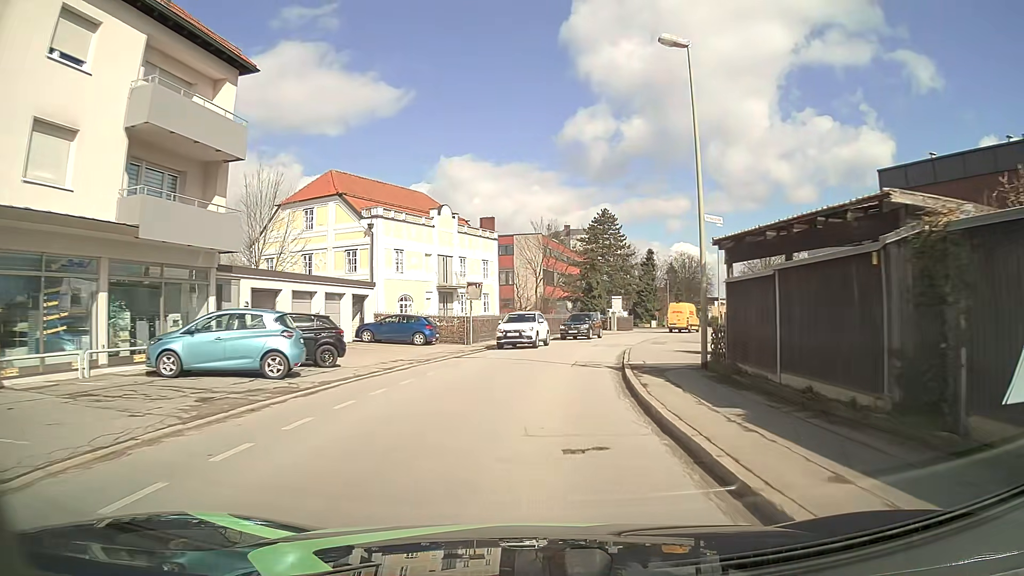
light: Day
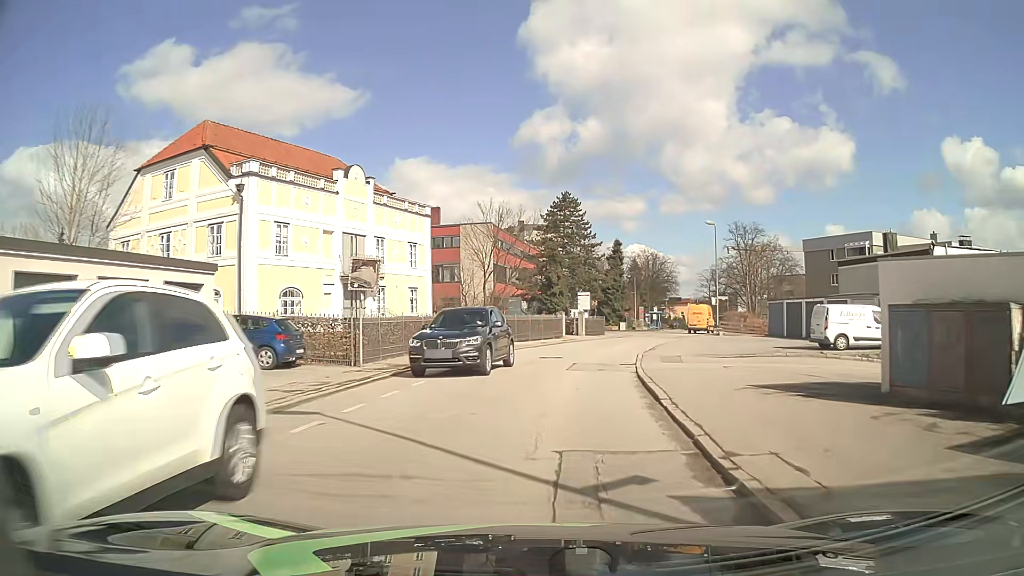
(+0.5, +13.9) m; +4°
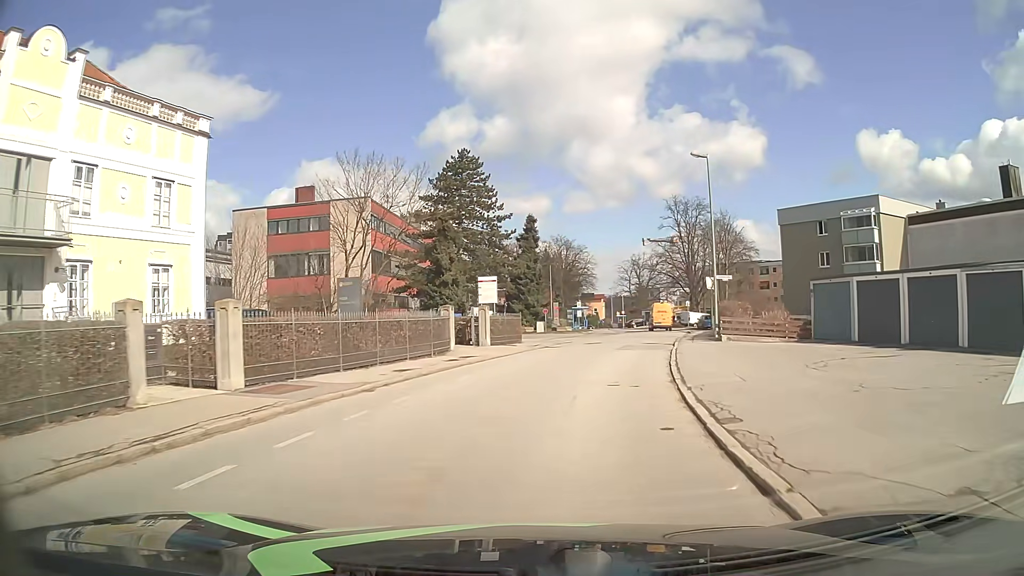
(+1.4, +20.4) m; +8°
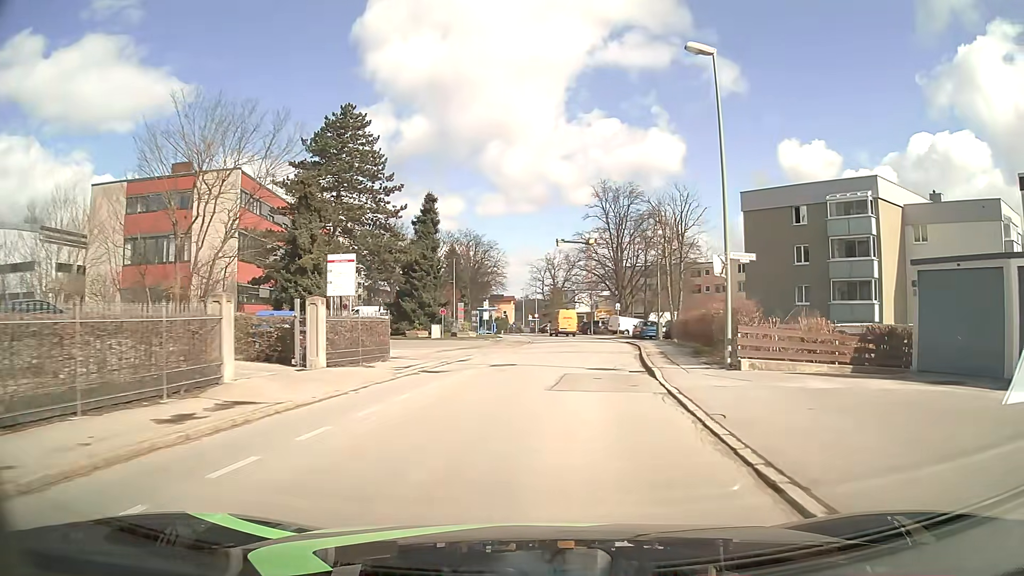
(+0.8, +13.2) m; +7°
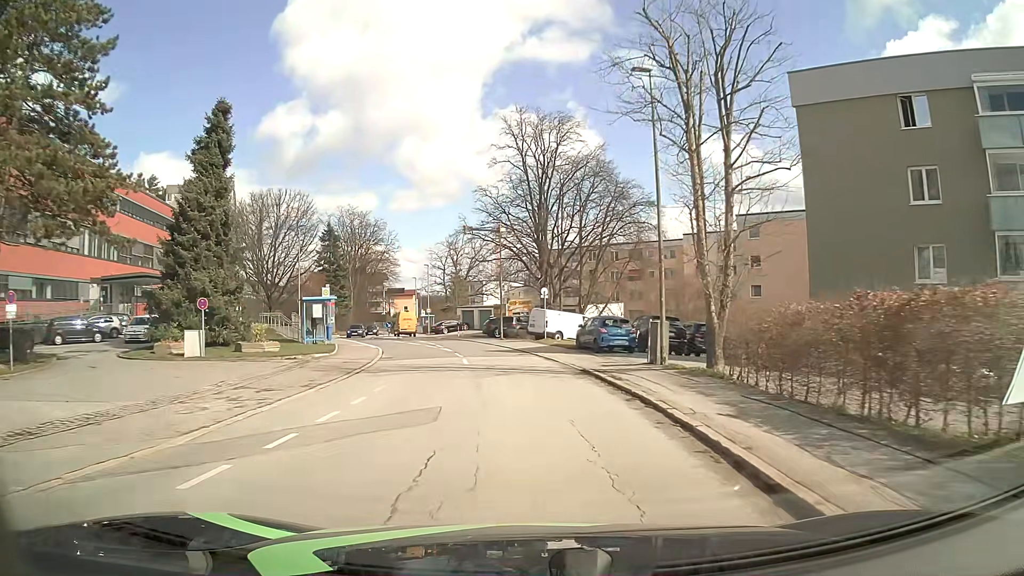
(+2.2, +25.7) m; +8°
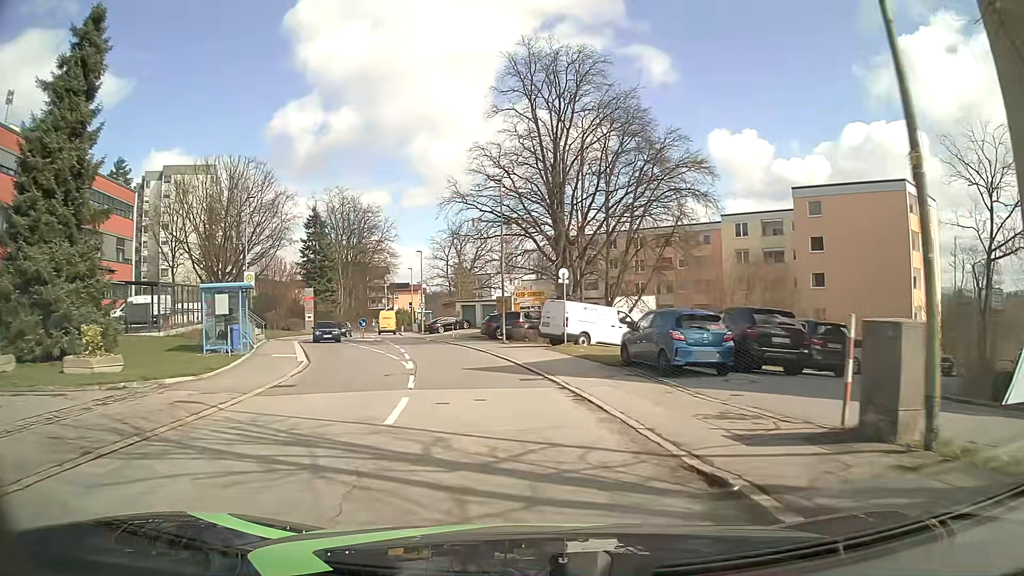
(-0.1, +12.2) m; -1°
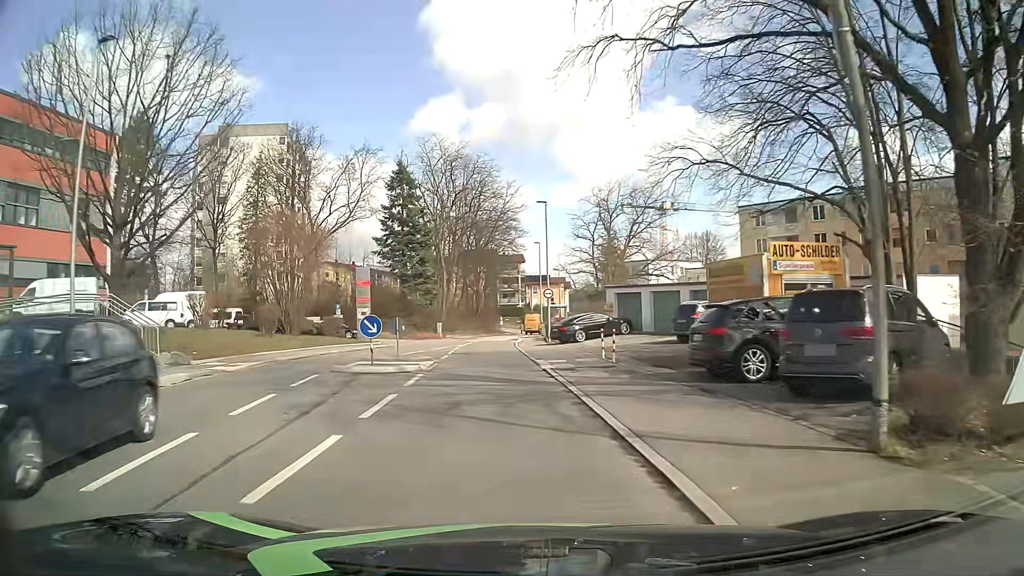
(-3.0, +27.2) m; -12°
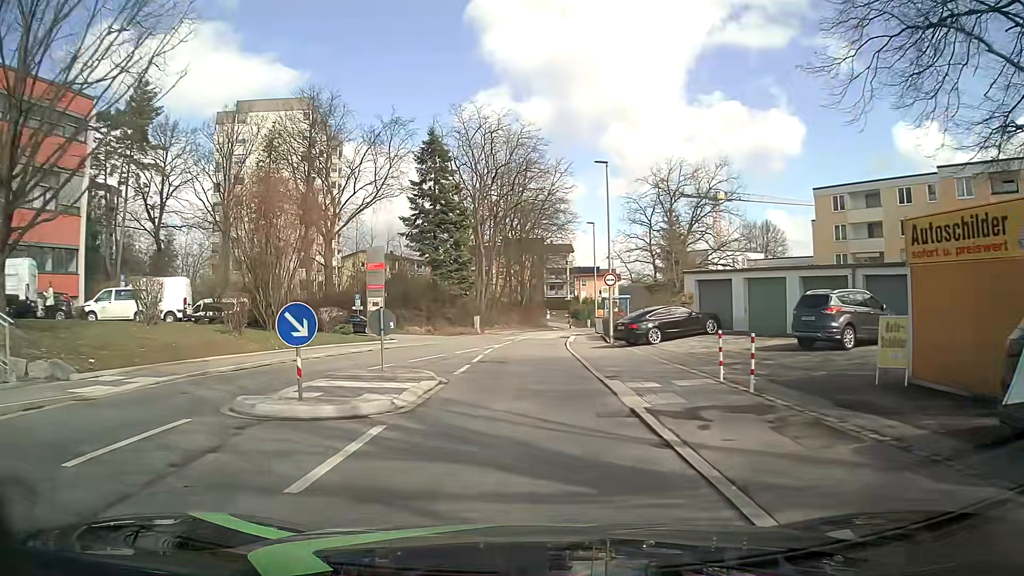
(-0.4, +8.6) m; -4°
